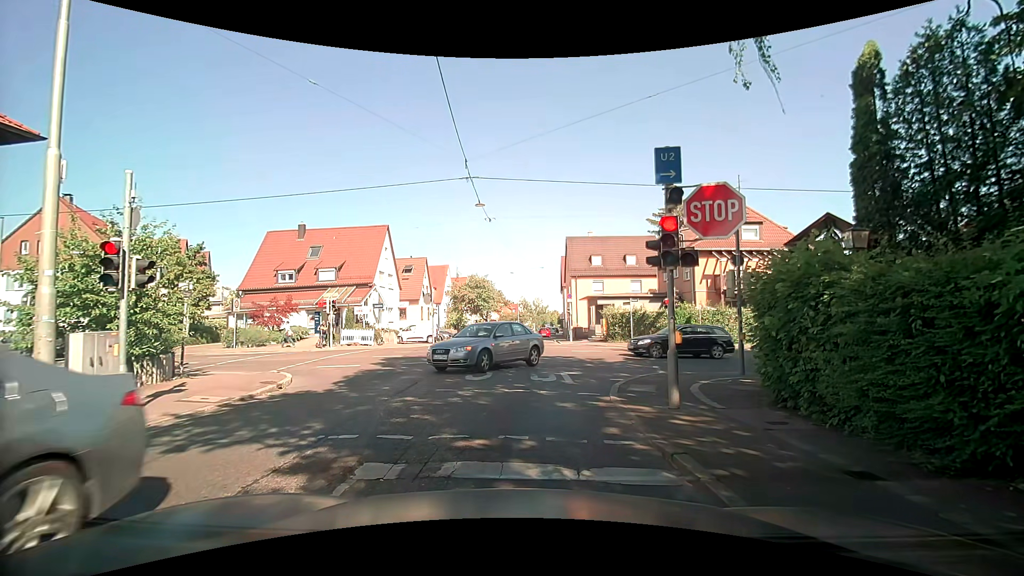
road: tertiary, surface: asphalt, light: Day
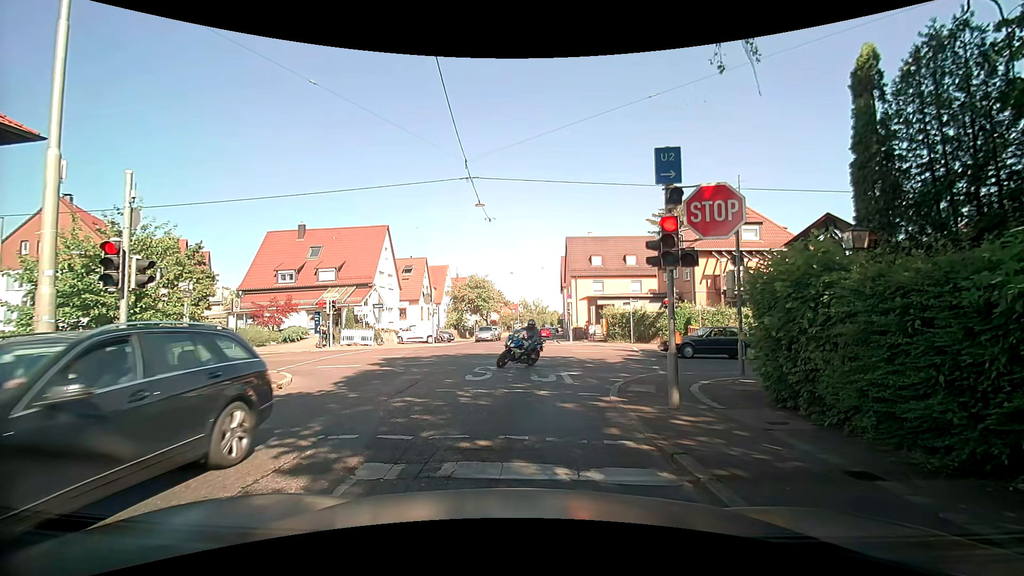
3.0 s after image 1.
(0.0, 0.0) m; 0°
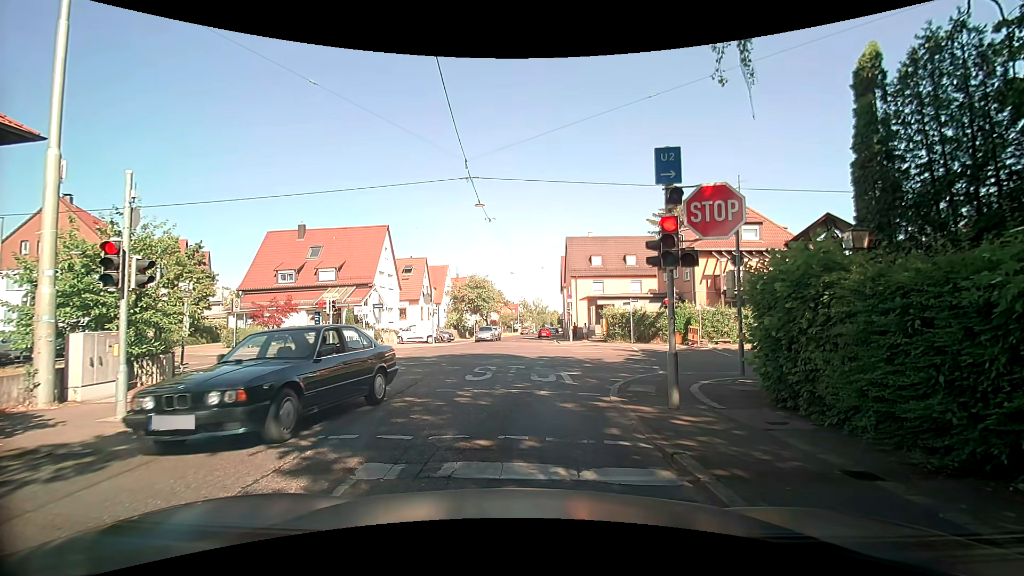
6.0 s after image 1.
(0.0, 0.0) m; 0°
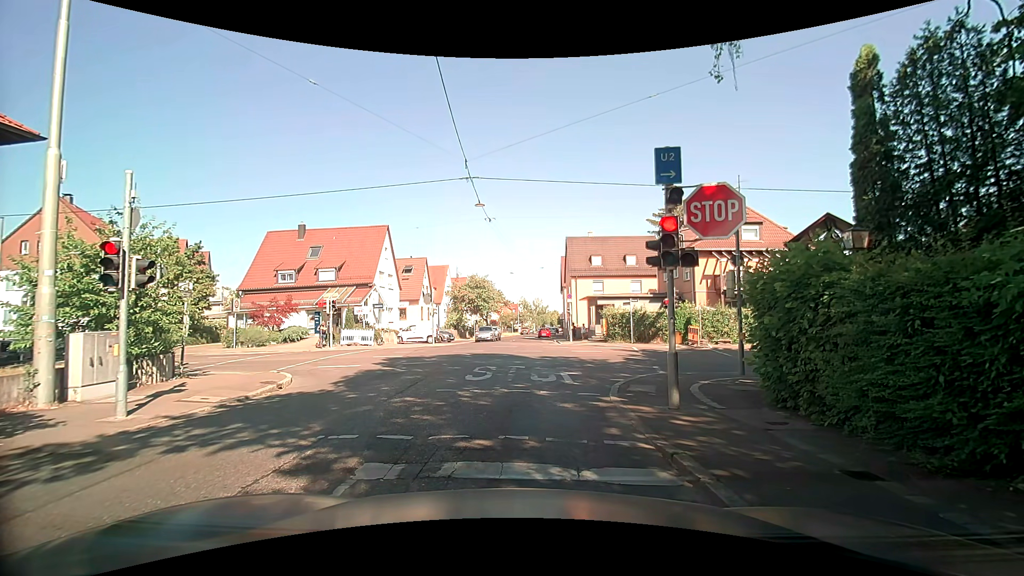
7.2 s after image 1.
(0.0, 0.0) m; 0°
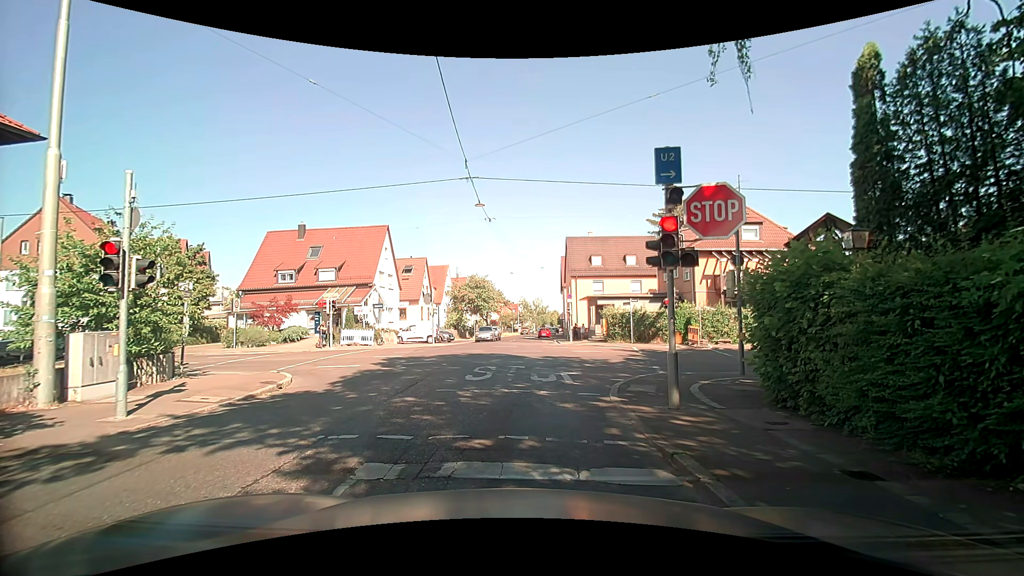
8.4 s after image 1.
(0.0, 0.0) m; 0°
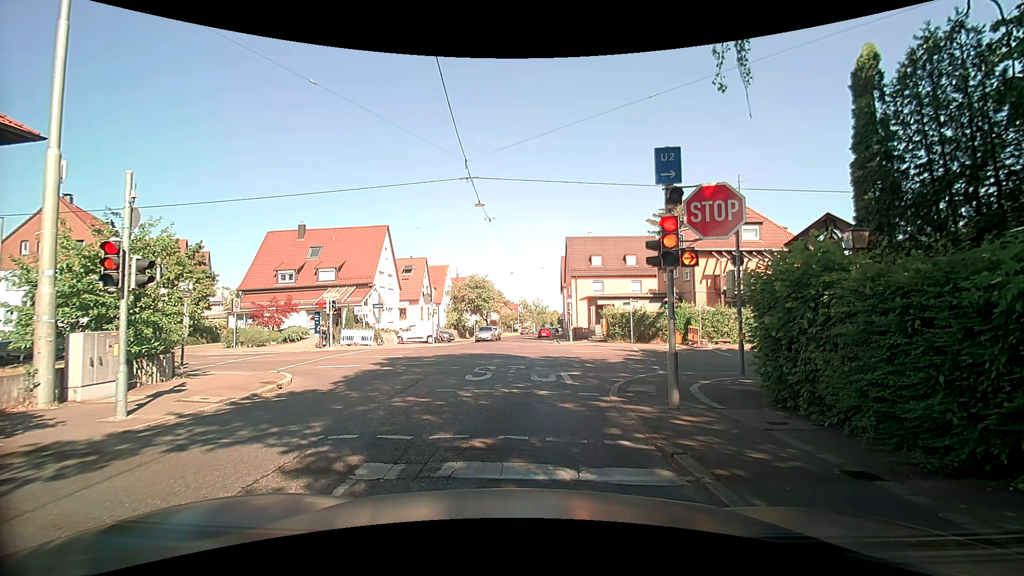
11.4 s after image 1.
(0.0, 0.0) m; 0°
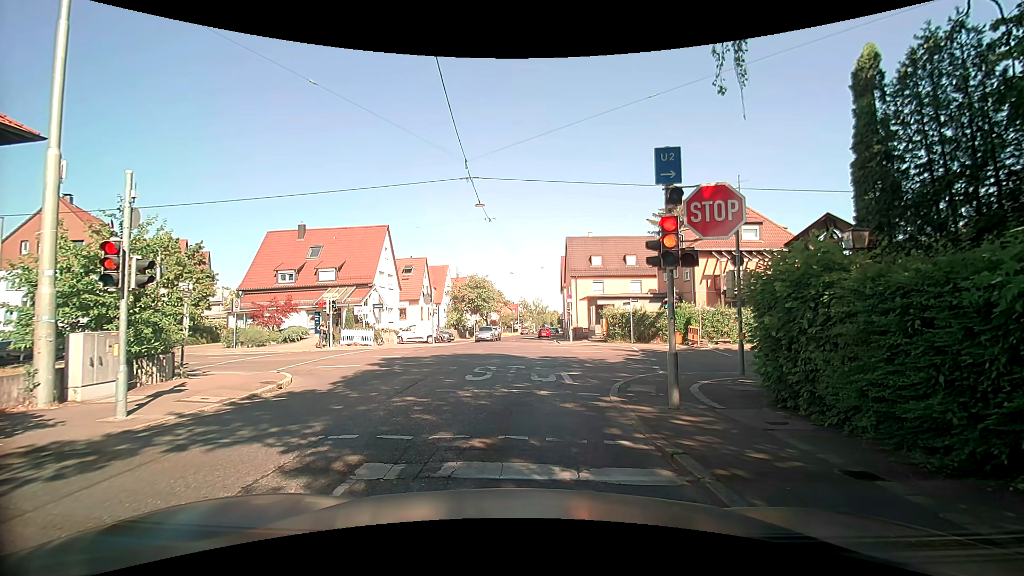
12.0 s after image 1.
(0.0, 0.0) m; 0°
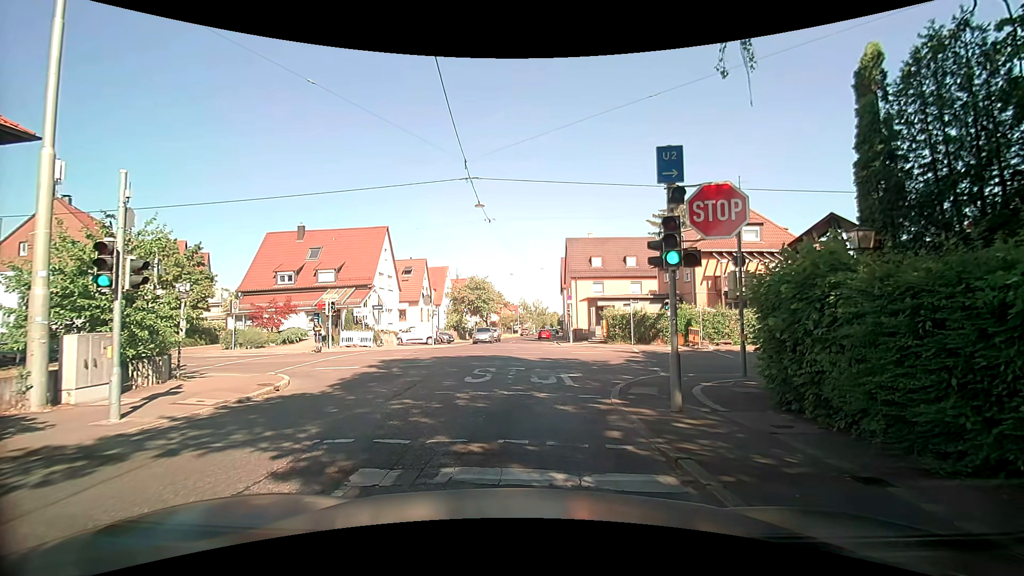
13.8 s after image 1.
(0.0, +0.1) m; 0°
